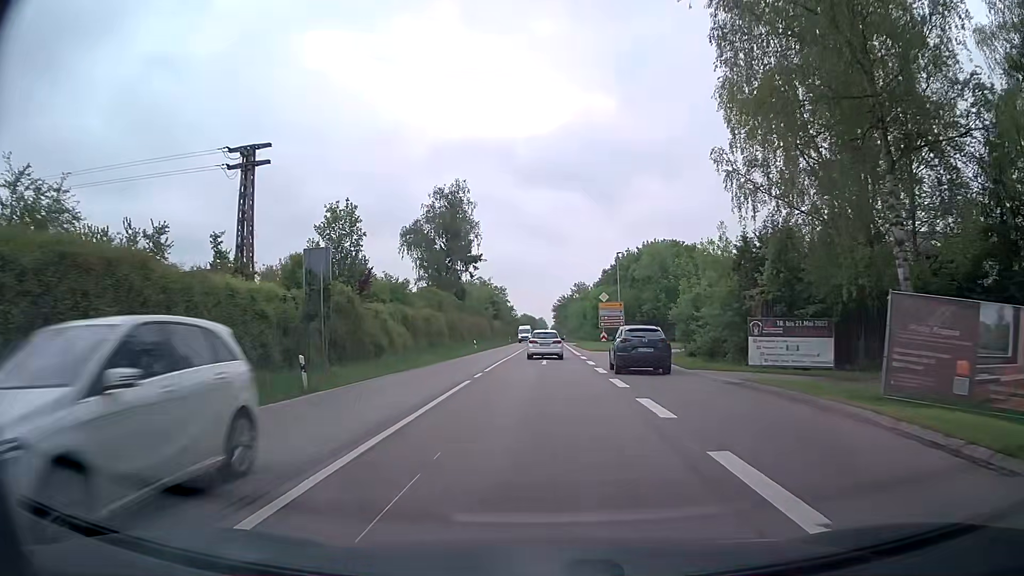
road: secondary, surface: asphalt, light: Day
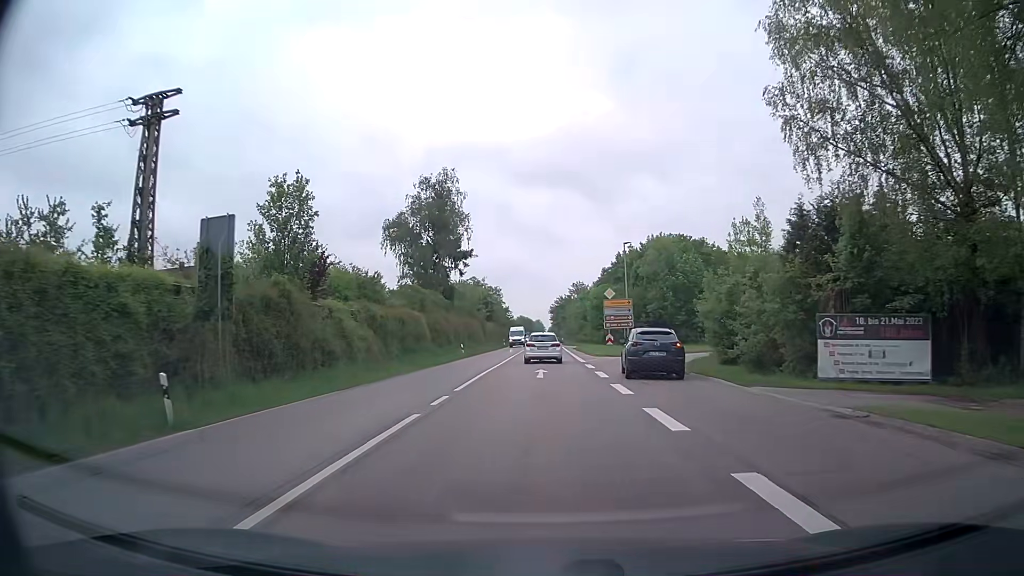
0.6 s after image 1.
(0.0, +7.2) m; 0°
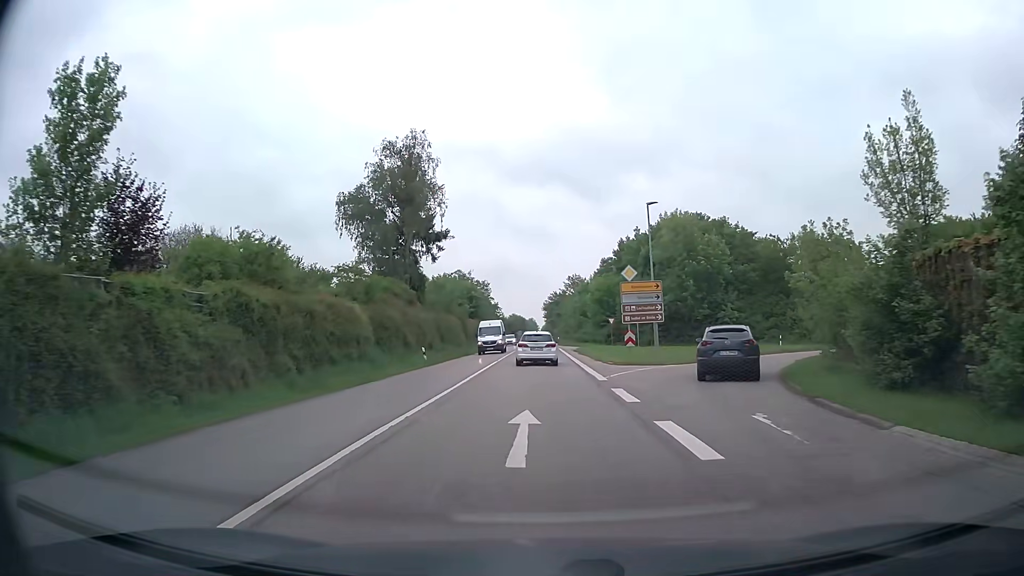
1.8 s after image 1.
(+0.1, +14.3) m; +1°
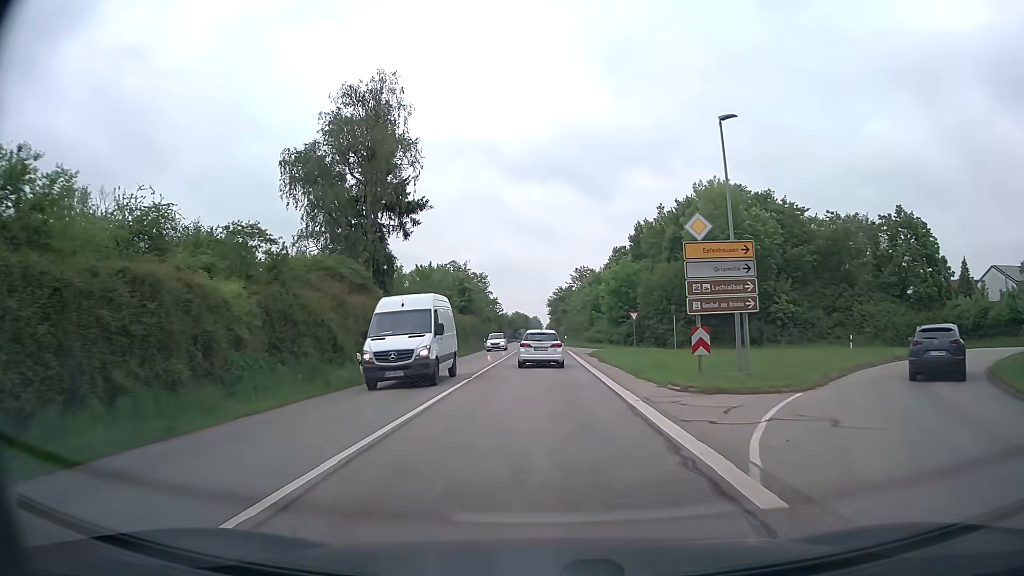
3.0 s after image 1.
(0.0, +14.2) m; -1°
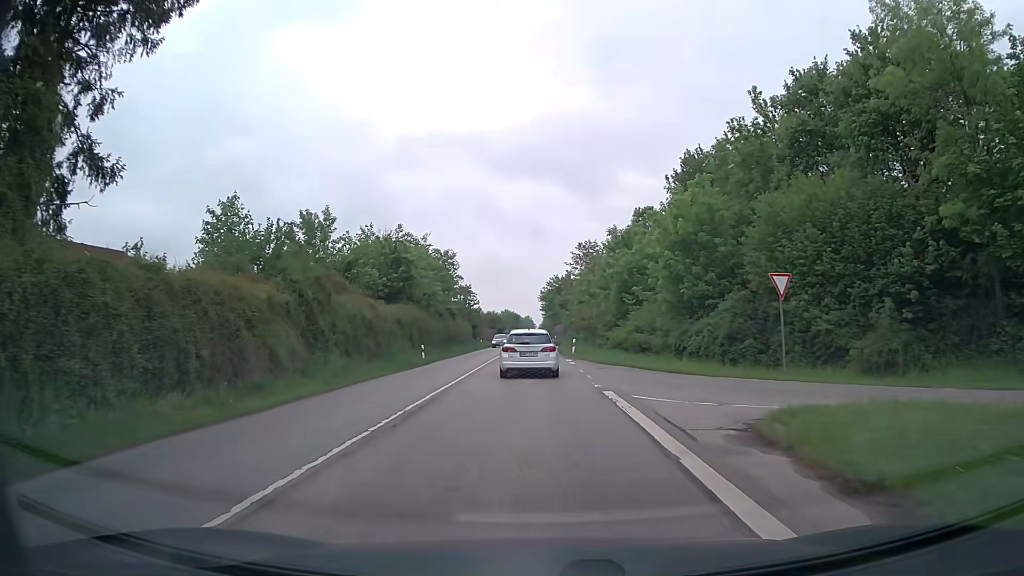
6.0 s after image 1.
(+0.4, +34.7) m; +1°
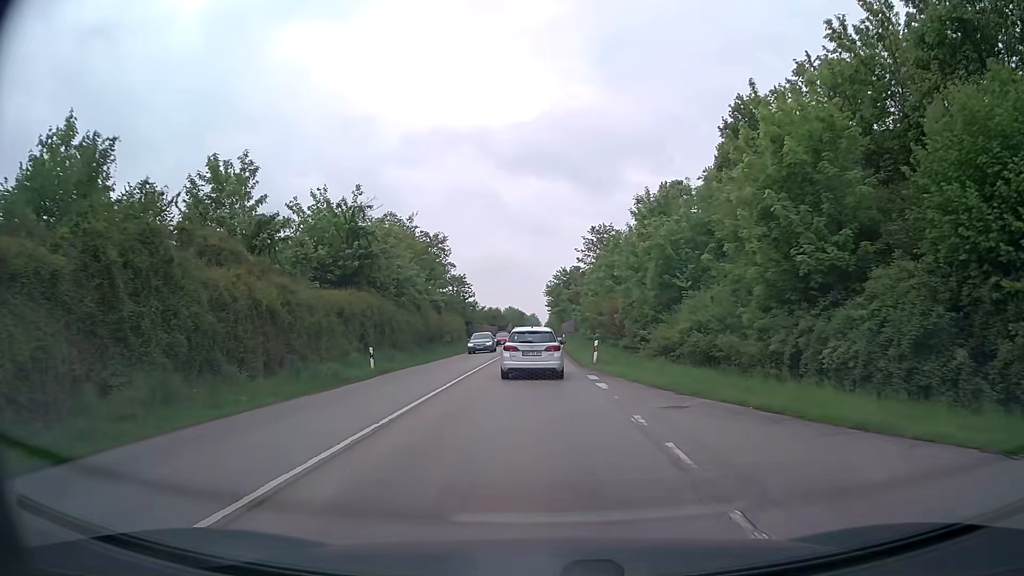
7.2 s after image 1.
(0.0, +13.1) m; 0°
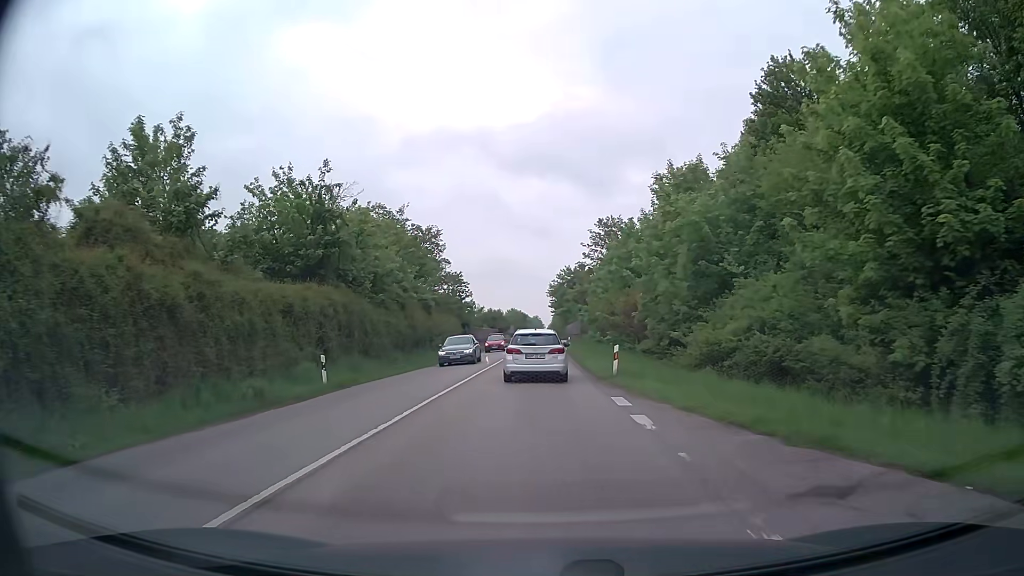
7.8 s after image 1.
(0.0, +6.4) m; 0°
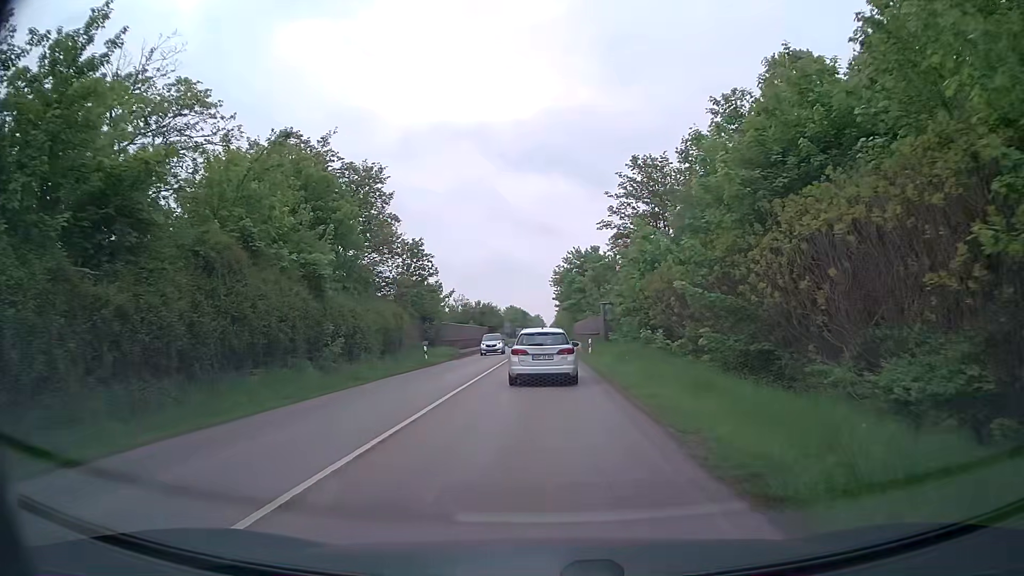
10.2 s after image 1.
(-0.2, +25.2) m; -1°
(0, +10) (0, +20) (-1, +30) (-1, +40) (0, +50) (0, +60) (0, +70) (0, +80) (0, +90) (0, +100) m
